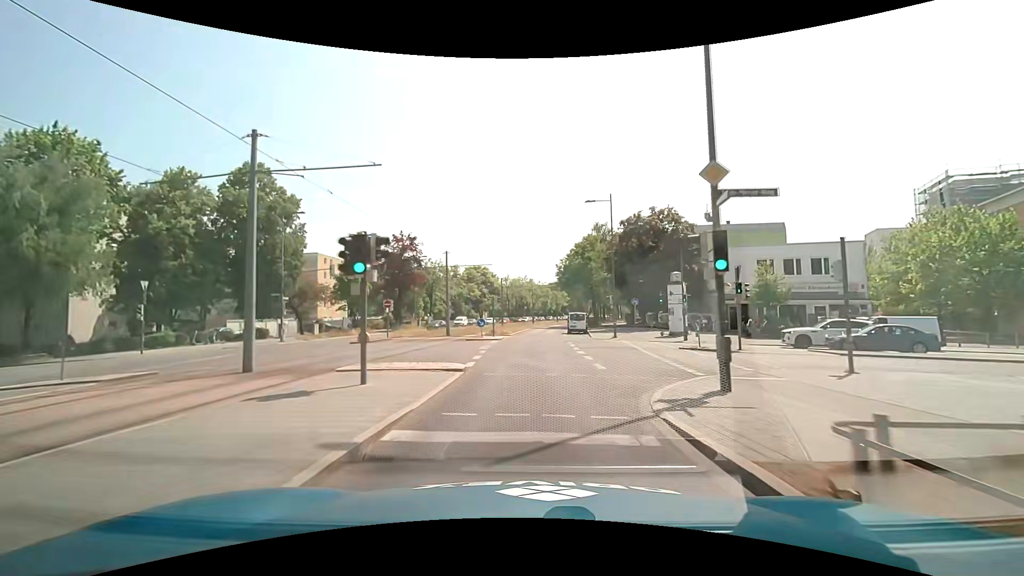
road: secondary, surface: asphalt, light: Day
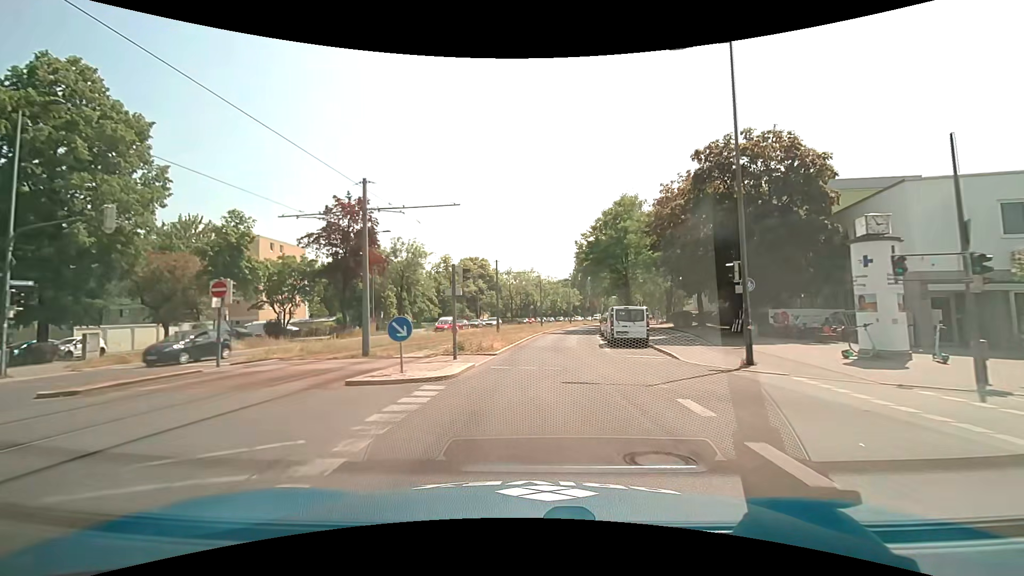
(+0.1, +21.9) m; 0°
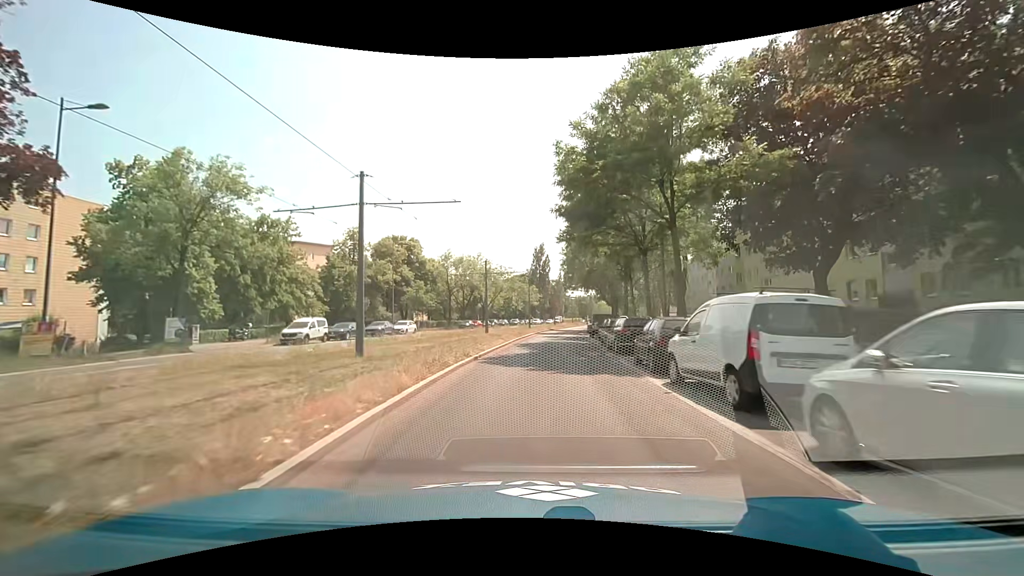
(+1.3, +29.1) m; +5°
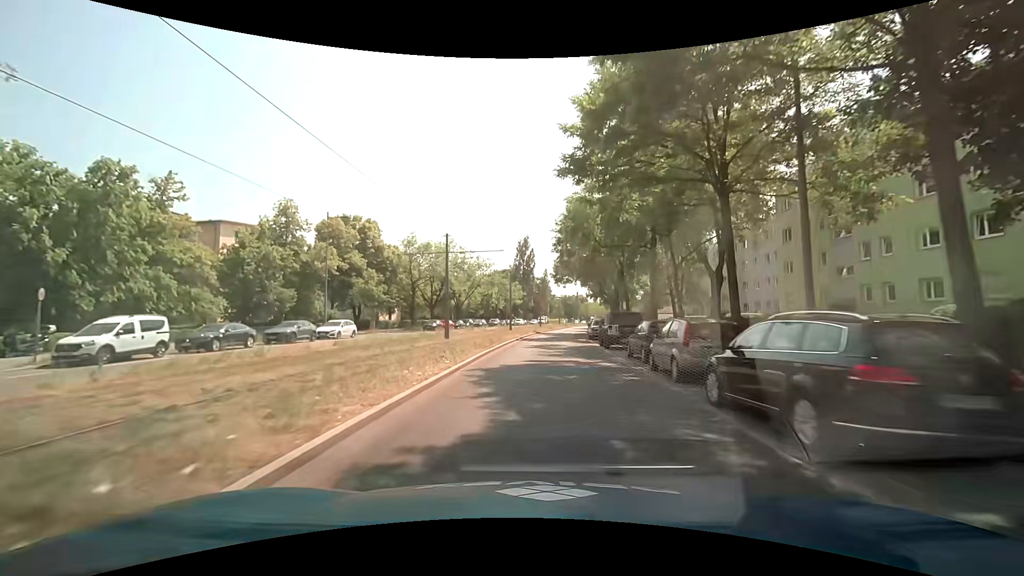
(+0.2, +14.6) m; +2°
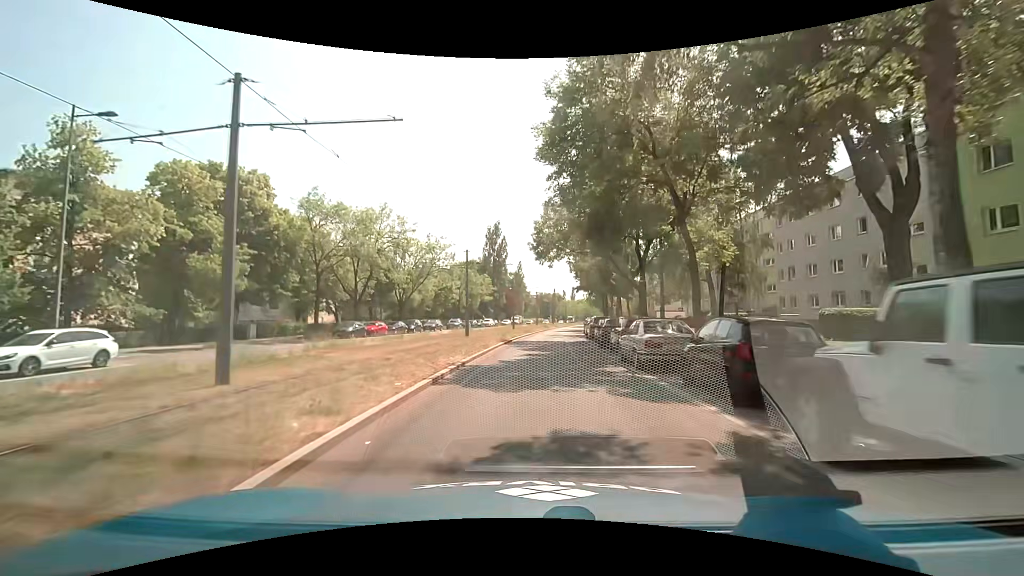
(+0.6, +21.9) m; +2°
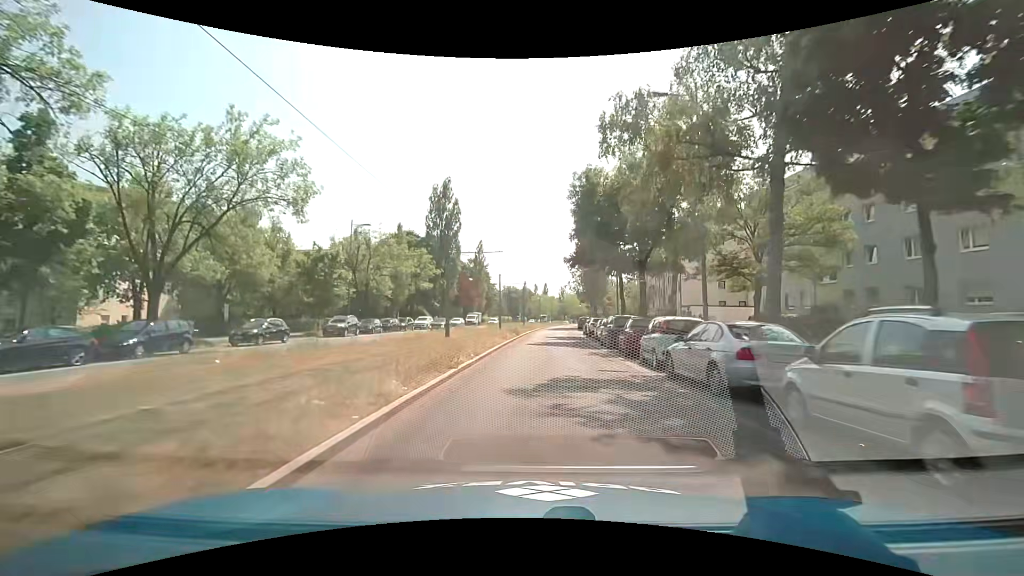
(+1.7, +36.5) m; +4°
(0, +10) (+1, +20) (+1, +30) (+2, +40) (+3, +50) (+4, +60) (+5, +70) (+6, +80) (+7, +90) (+7, +100) m
